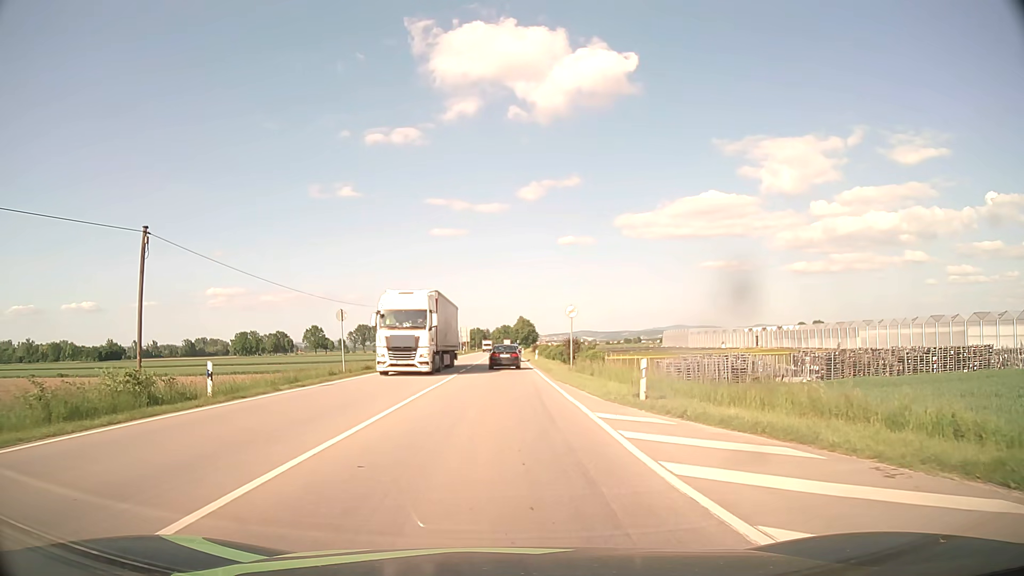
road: primary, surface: asphalt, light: Day
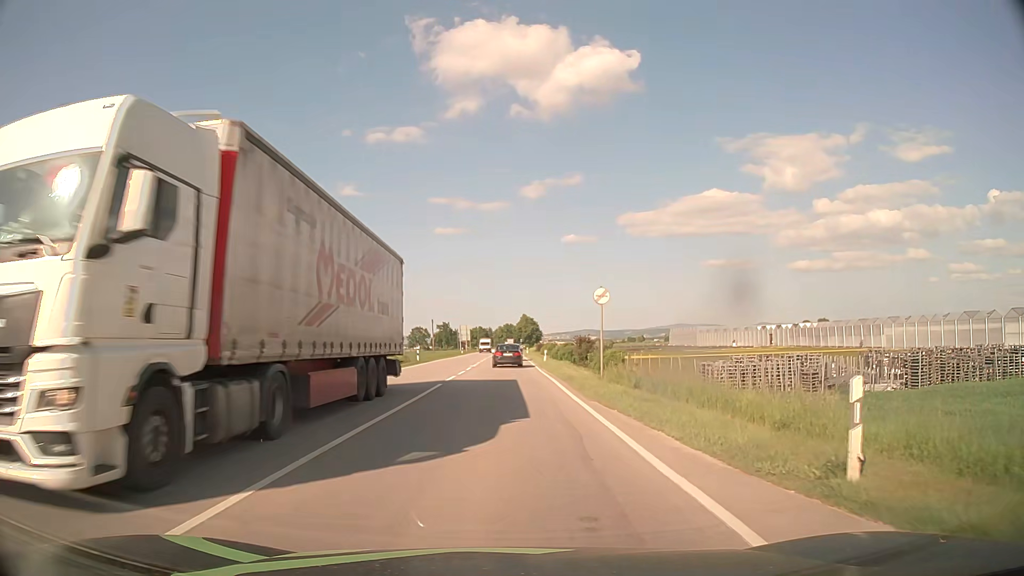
(0.0, +10.0) m; 0°
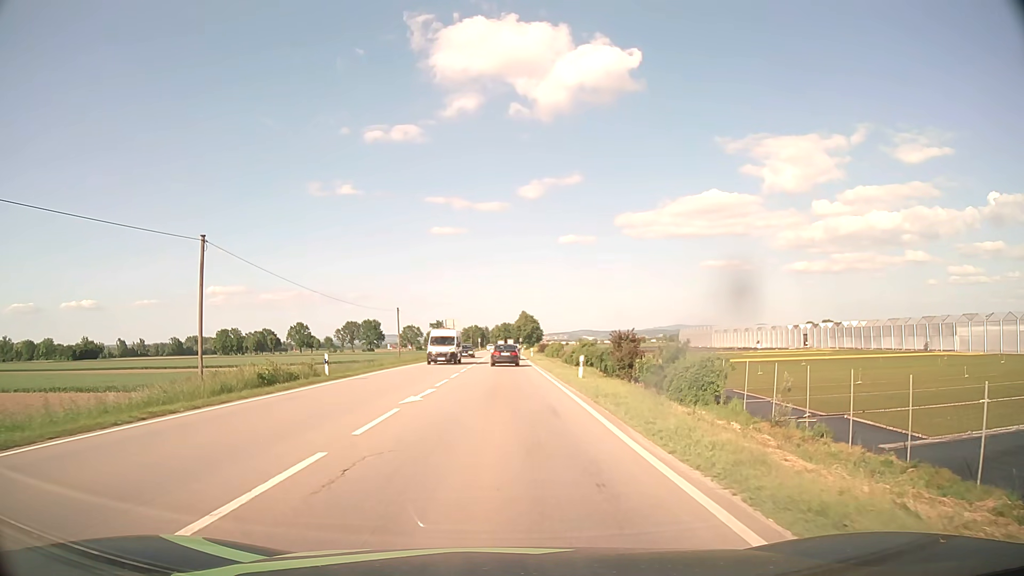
(+0.1, +27.5) m; 0°
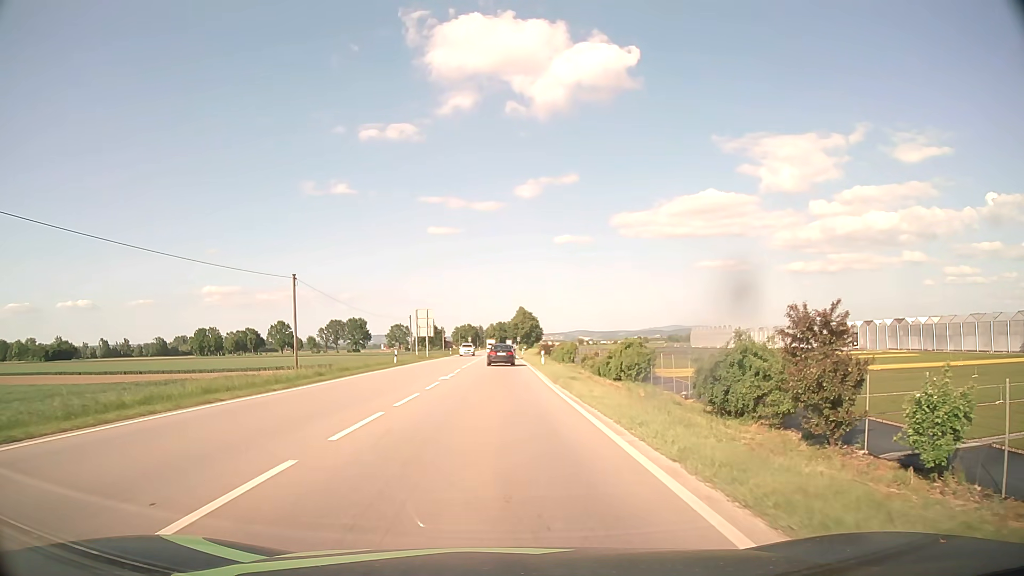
(+0.1, +30.7) m; 0°
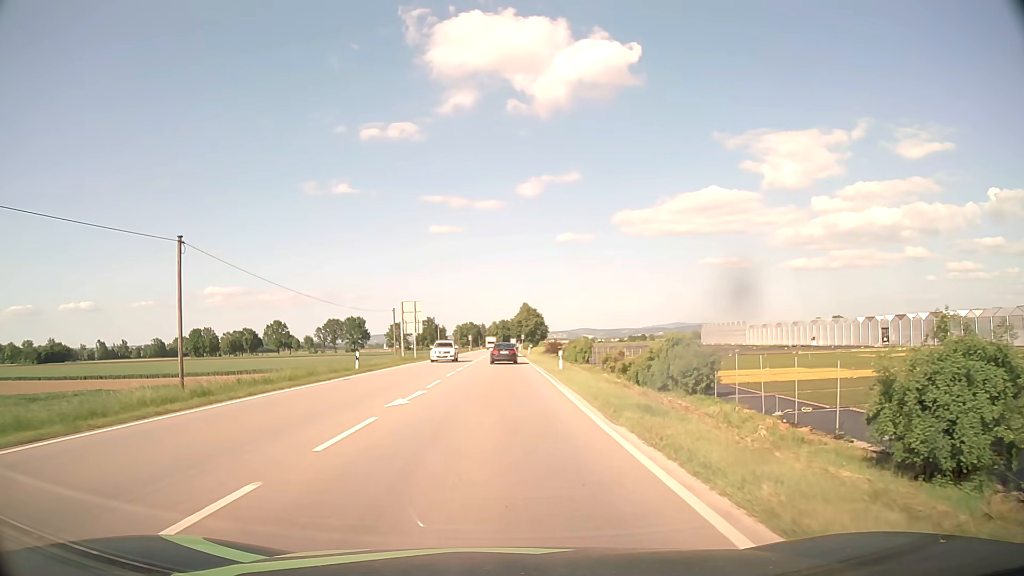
(0.0, +12.9) m; 0°
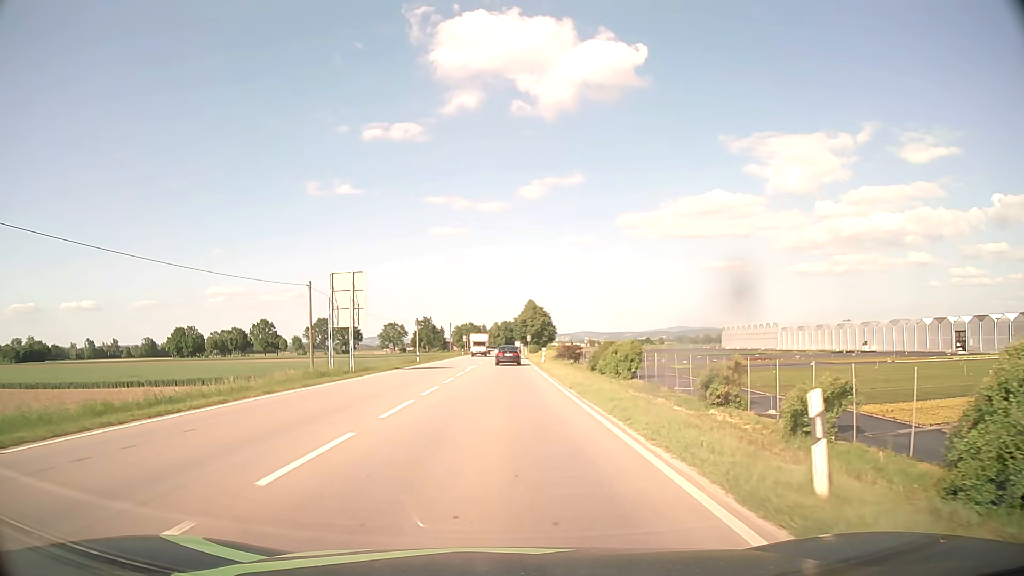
(-0.1, +27.7) m; 0°
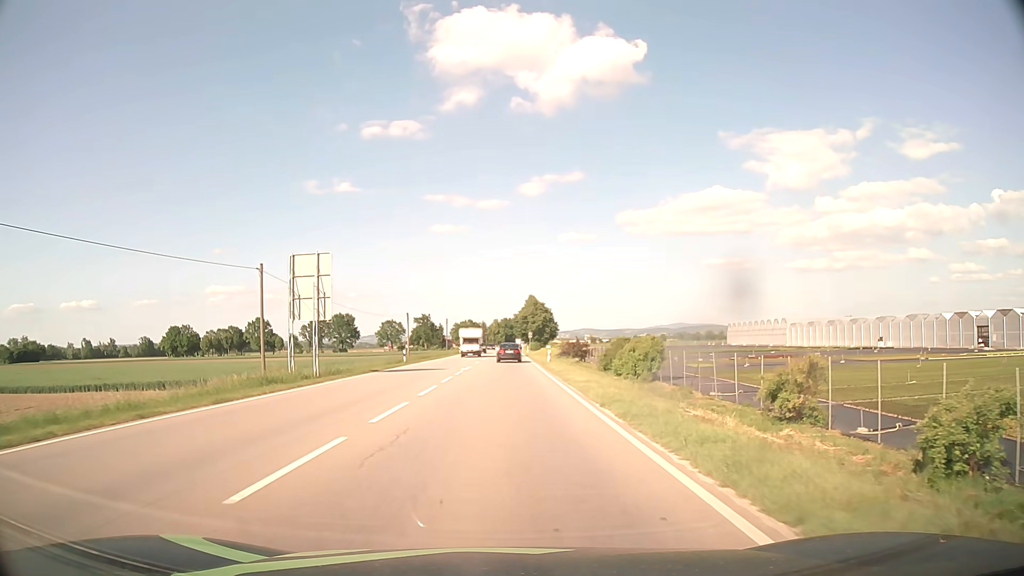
(0.0, +7.2) m; 0°
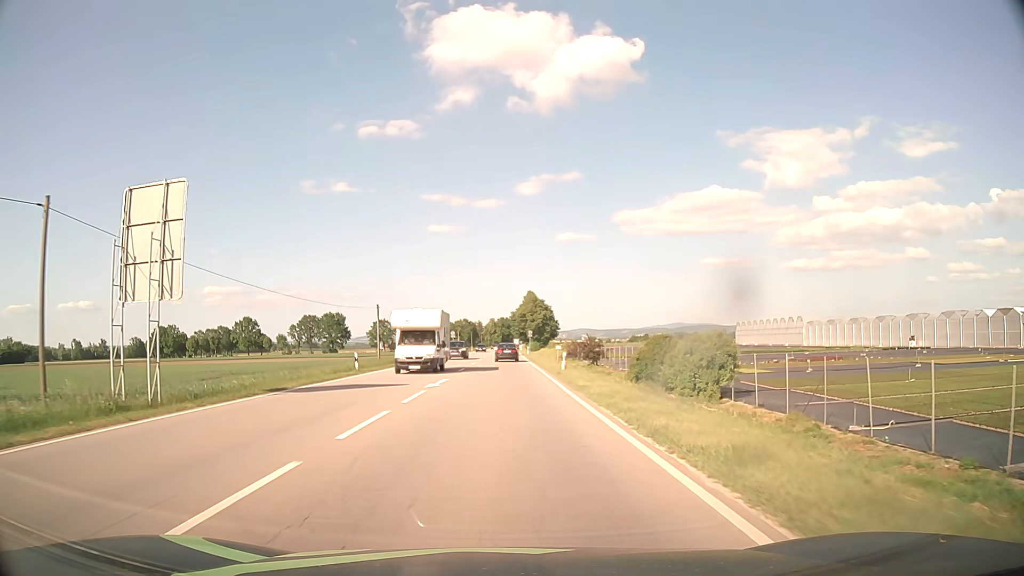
(0.0, +14.5) m; 0°
(0, +10) (0, +20) (0, +30) (0, +40) (0, +50) (0, +60) (0, +70) (0, +80) (0, +90) (0, +100) m
